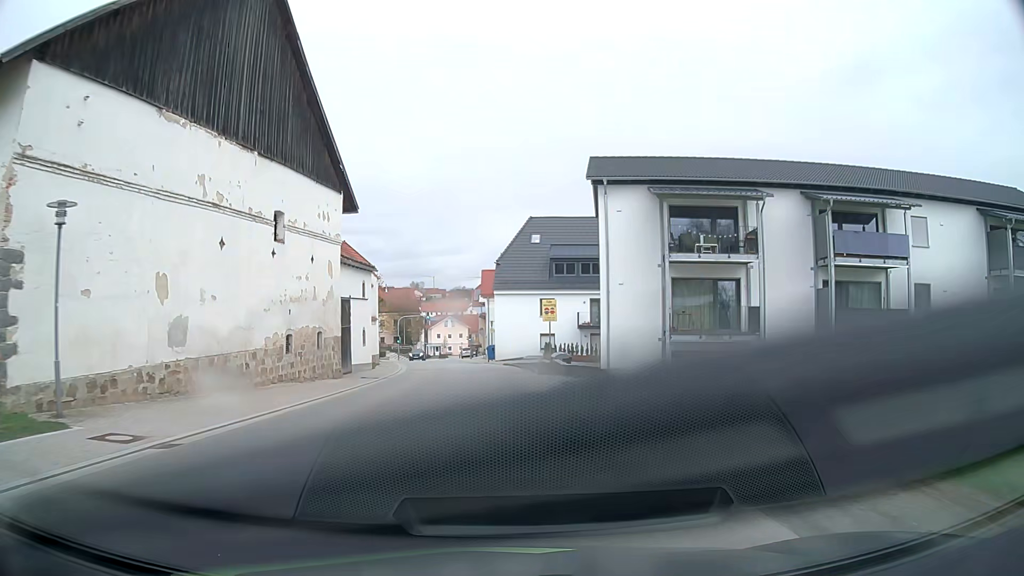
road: tertiary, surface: asphalt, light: Day
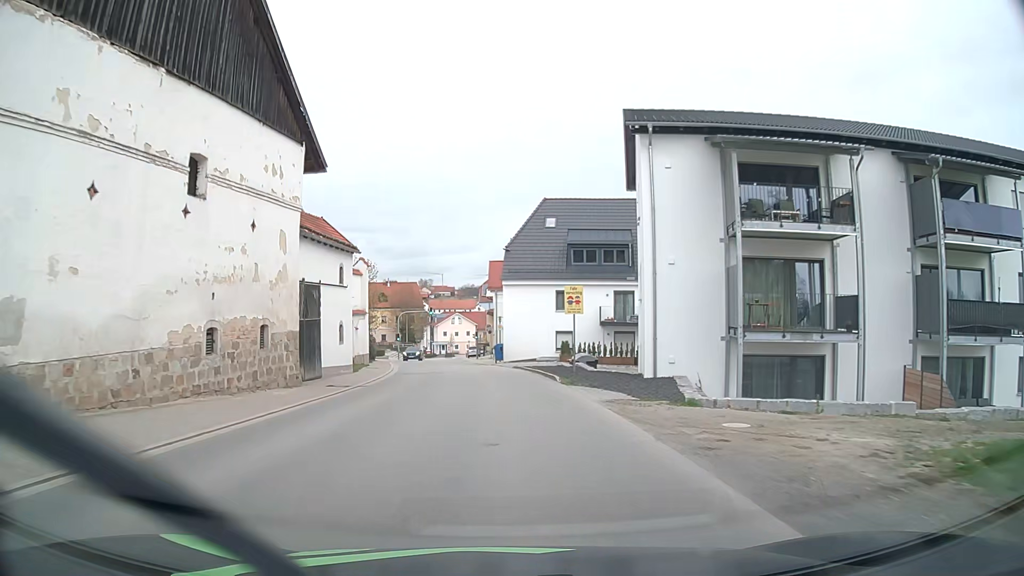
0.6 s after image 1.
(0.0, +7.1) m; 0°
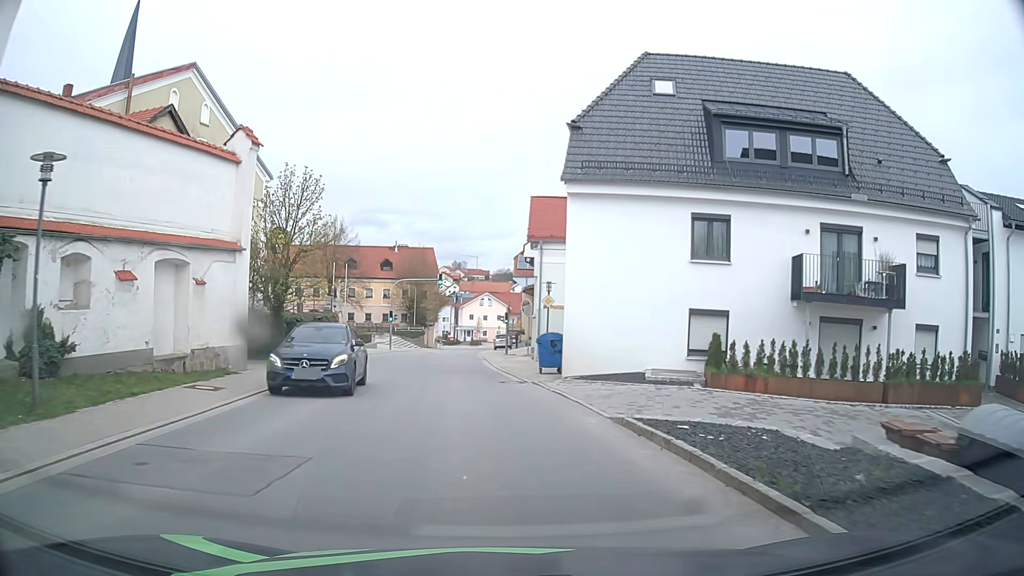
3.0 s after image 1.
(-0.7, +25.7) m; -3°
